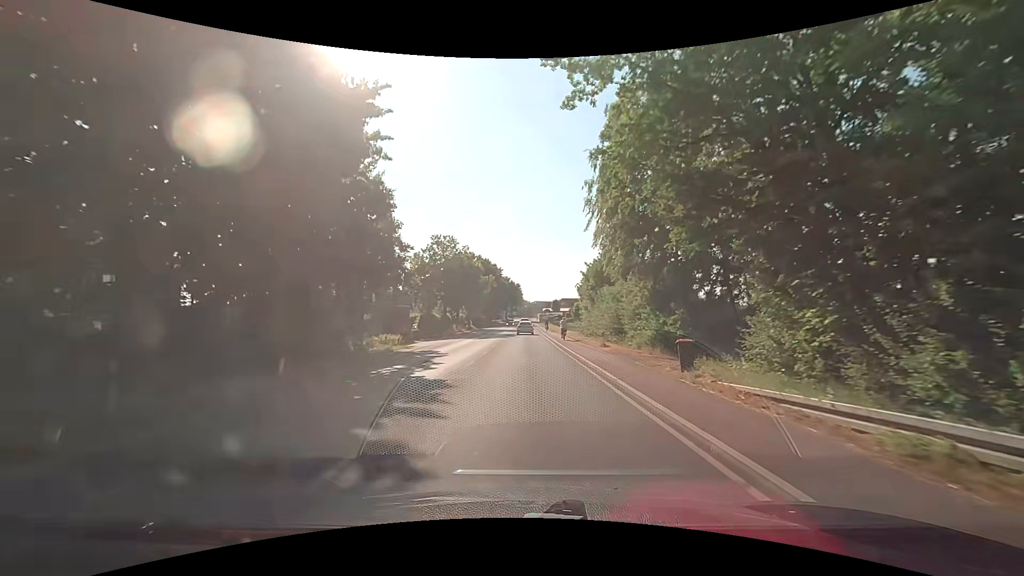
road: secondary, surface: asphalt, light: Day
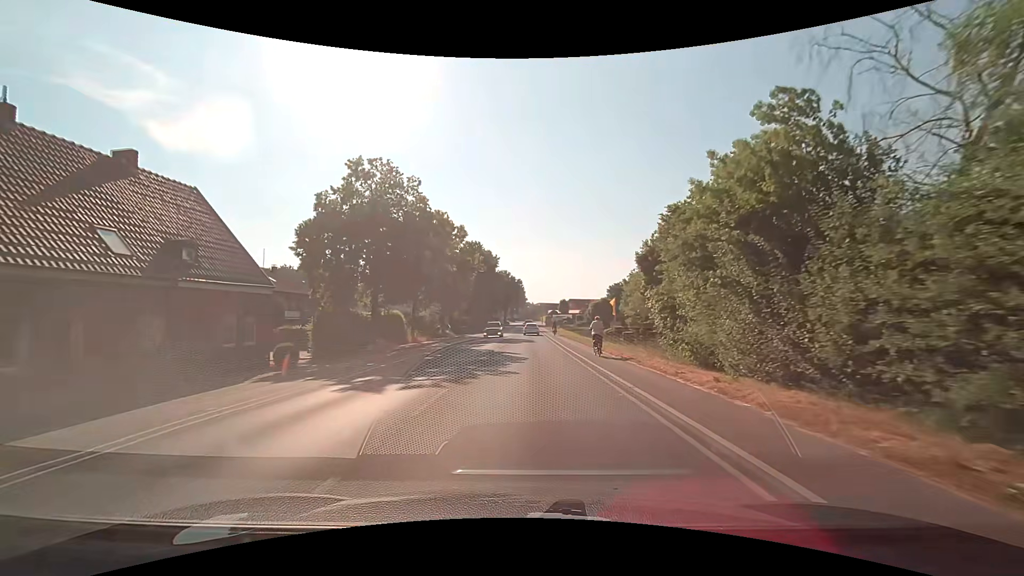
(0.0, +31.3) m; 0°
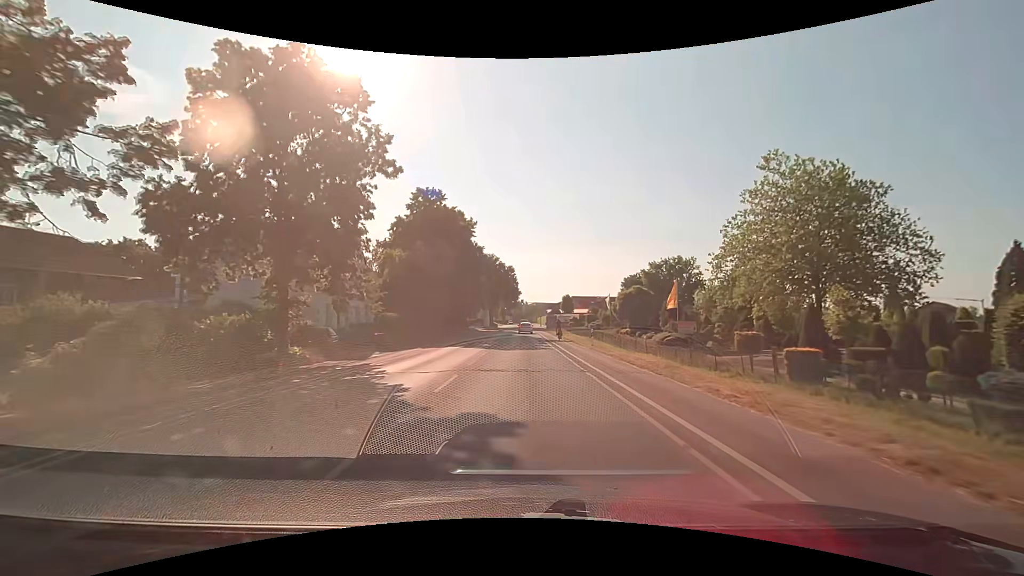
(+0.3, +38.9) m; +1°
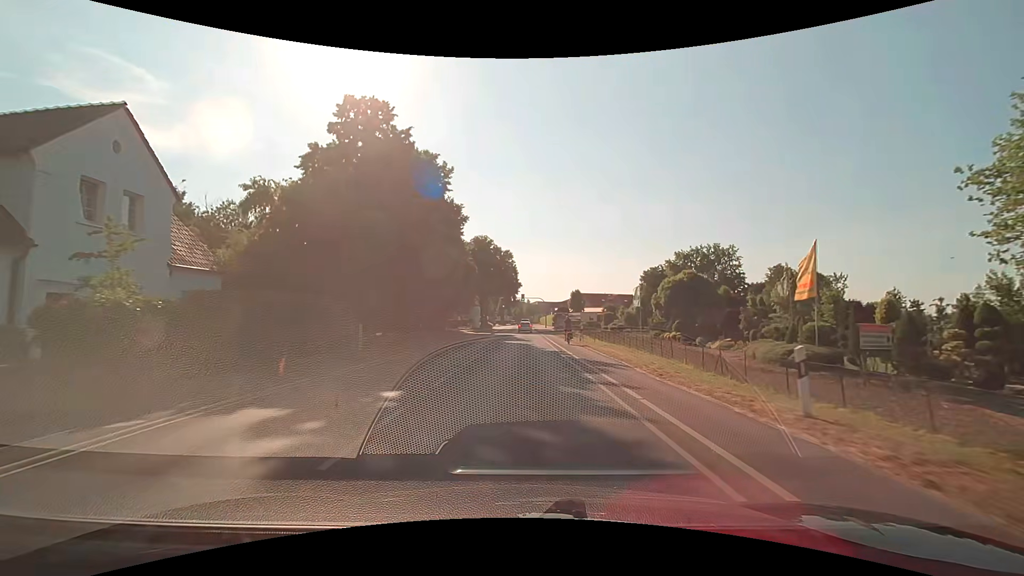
(0.0, +23.2) m; 0°
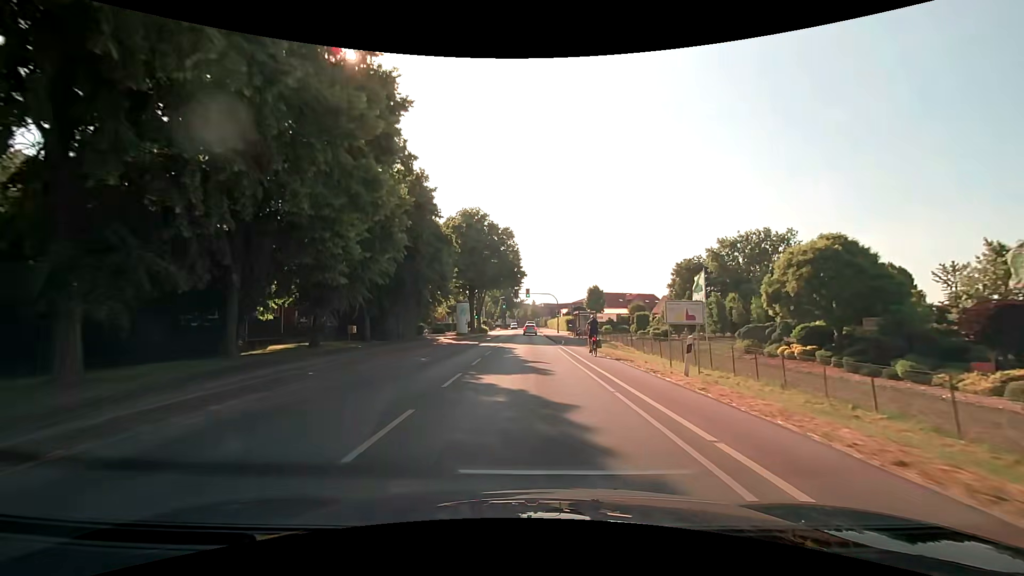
(-0.1, +23.2) m; -1°
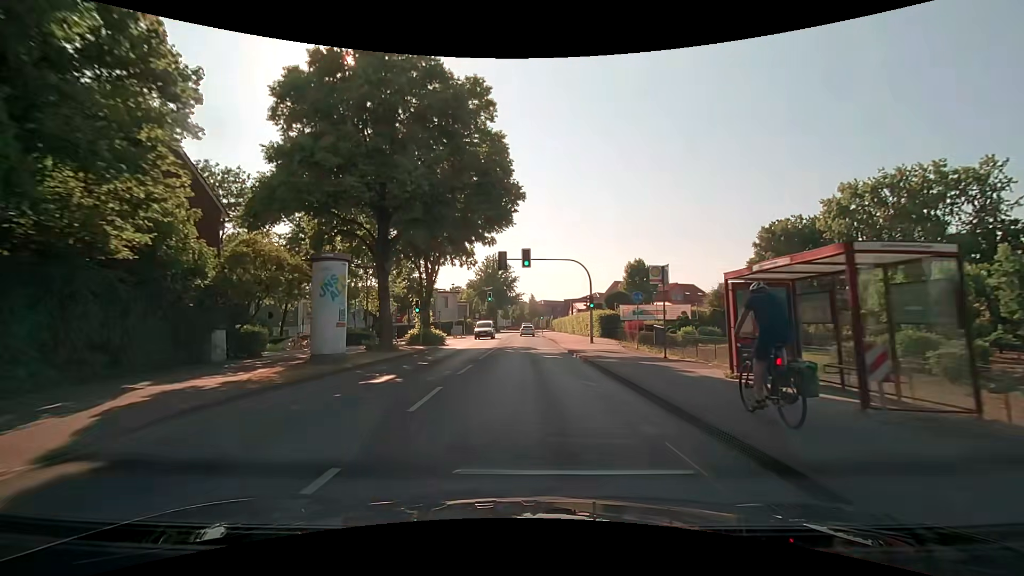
(+0.1, +38.7) m; +1°
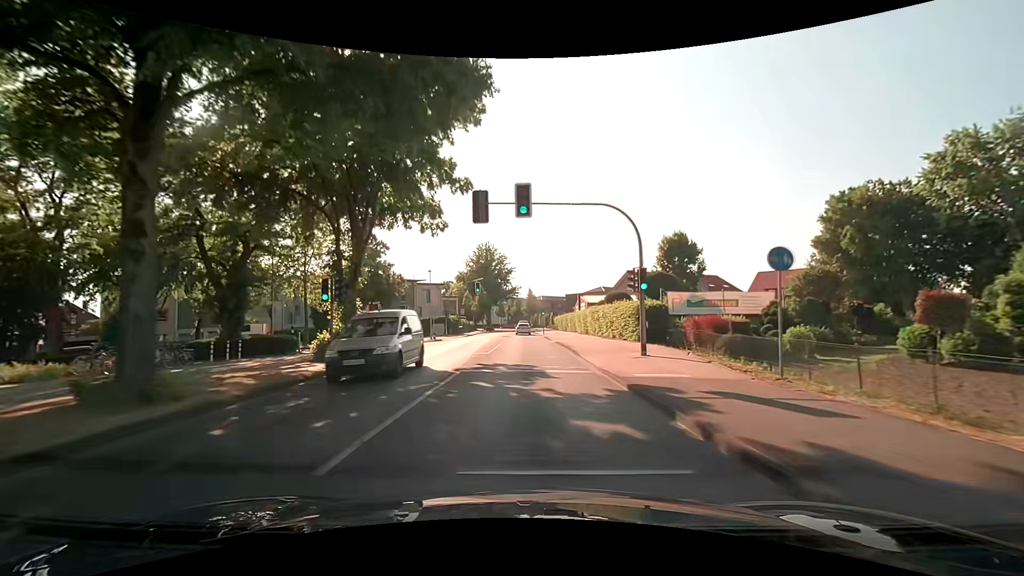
(-0.1, +15.5) m; 0°
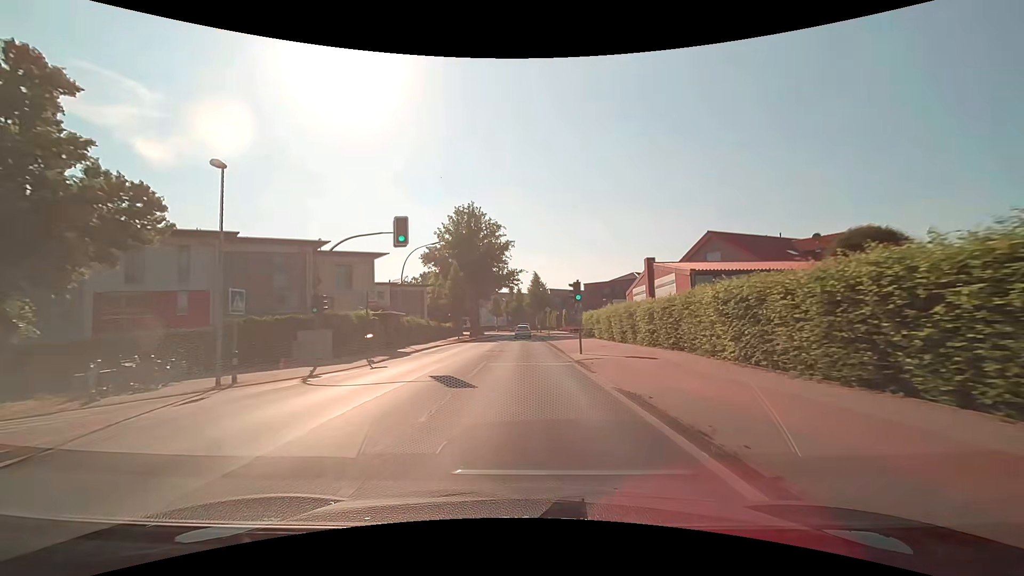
(0.0, +38.7) m; 0°
(0, +10) (0, +20) (0, +30) (0, +40) (0, +50) (0, +60) (0, +70) (0, +80) (-1, +90) (-2, +100) m
